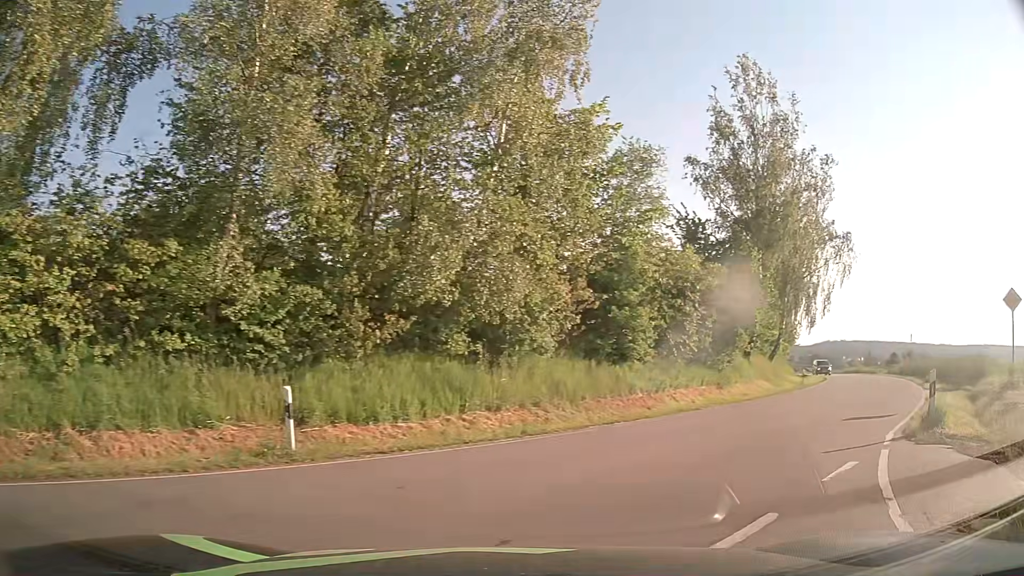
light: Day
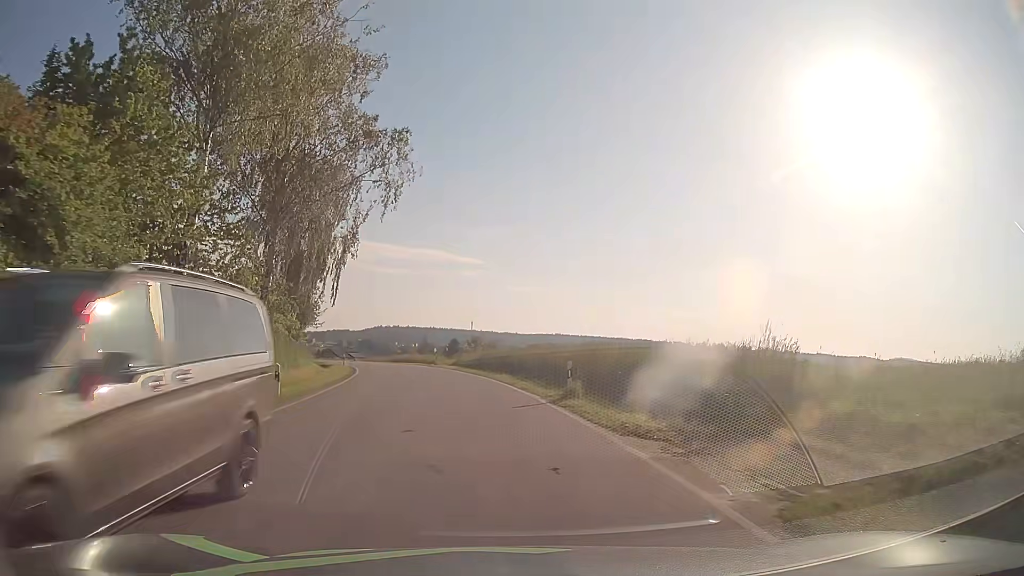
(+10.6, +18.9) m; +41°
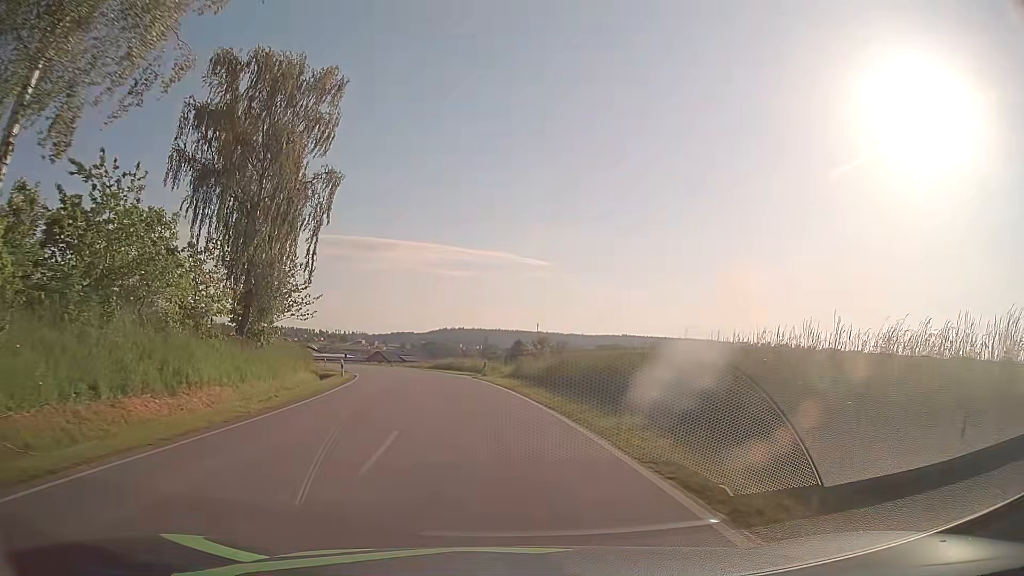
(-0.9, +20.0) m; -6°
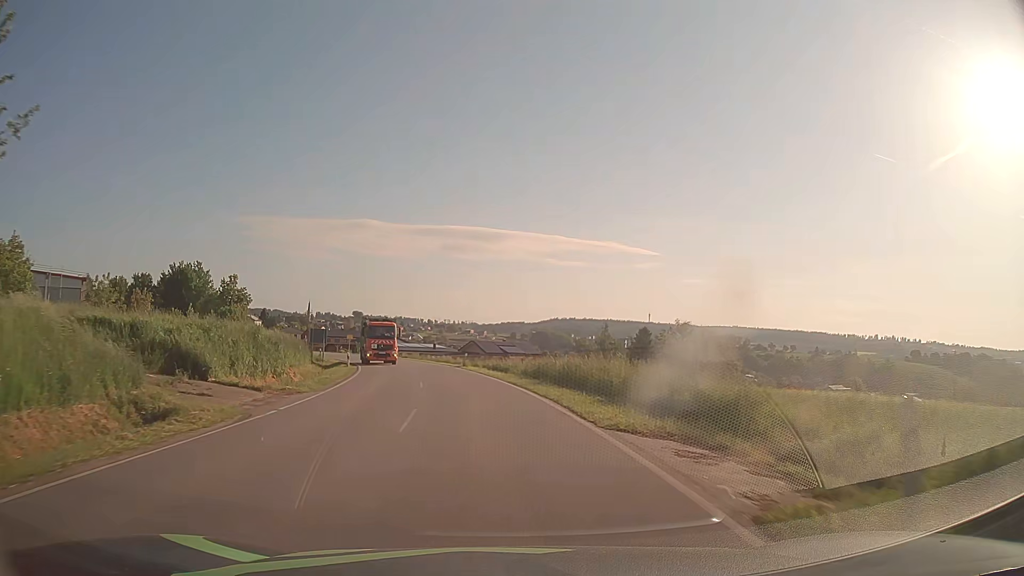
(-2.6, +32.8) m; -9°
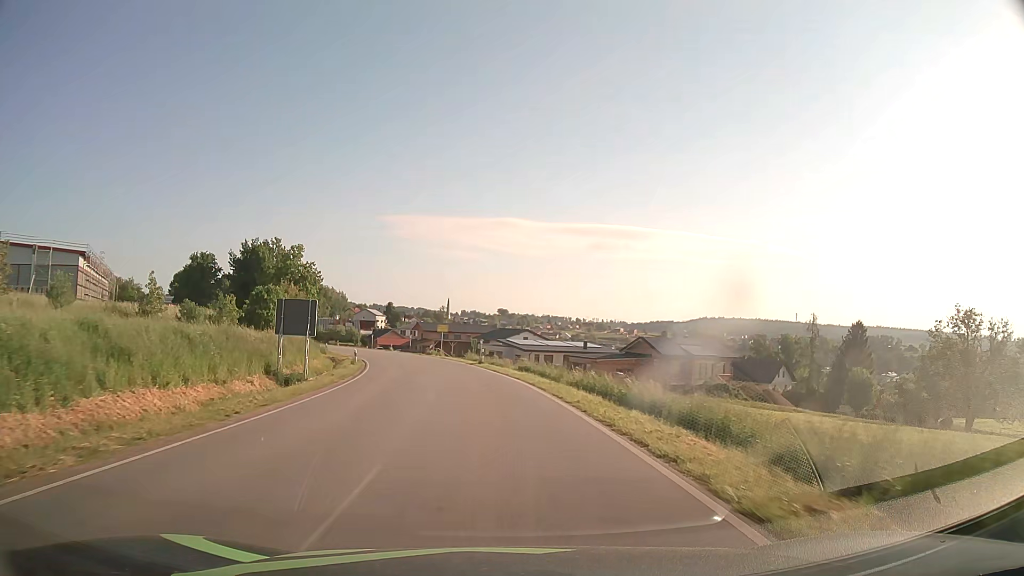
(-4.7, +42.8) m; -13°
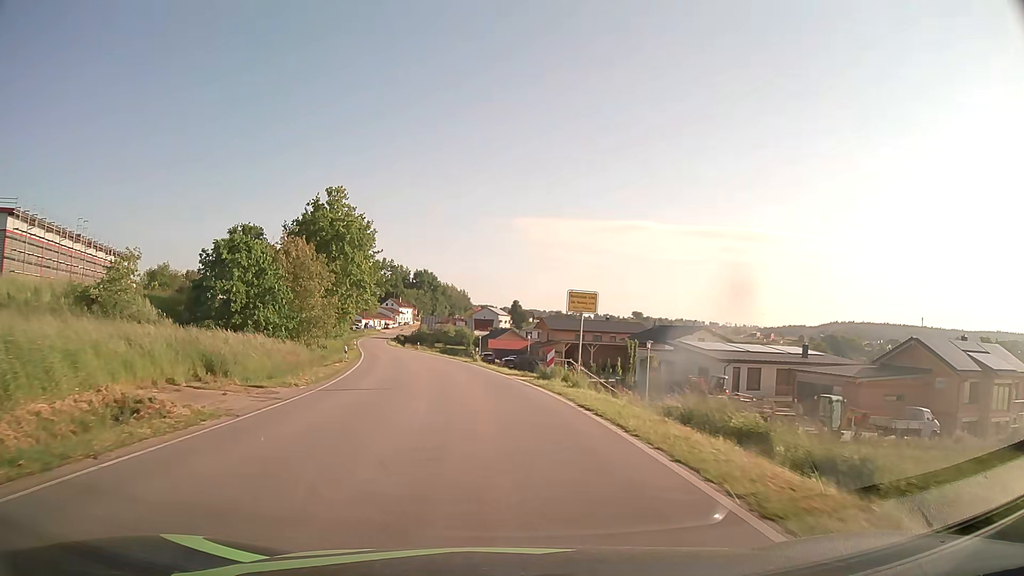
(-3.8, +40.6) m; -11°
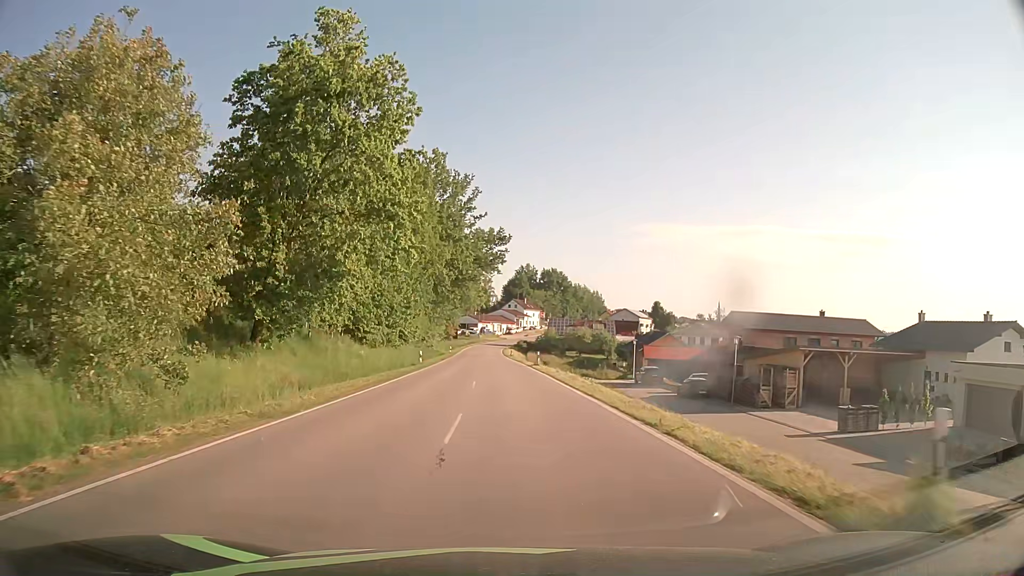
(-3.8, +36.7) m; -11°
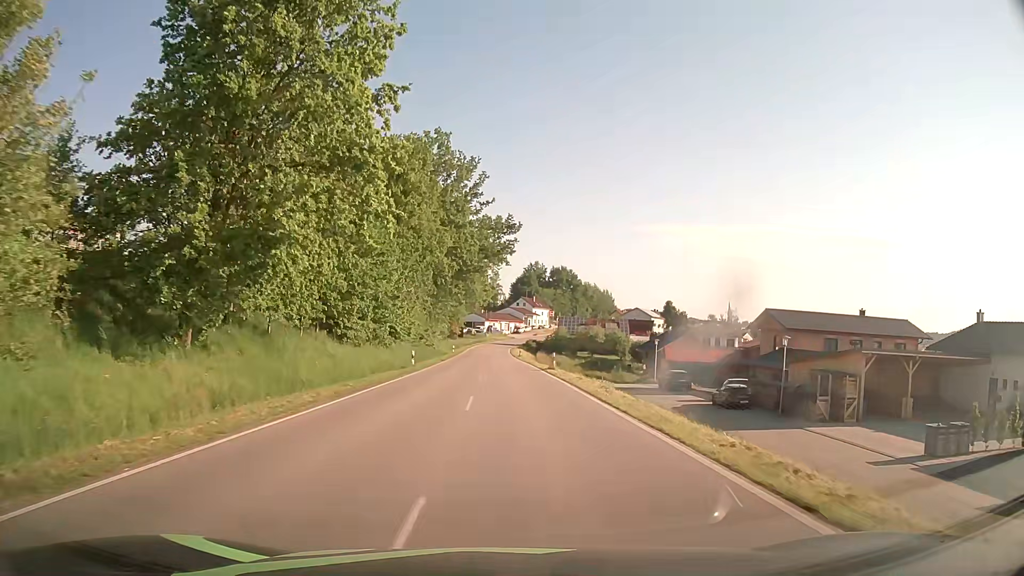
(-0.1, +7.3) m; -1°
(0, +10) (0, +20) (0, +30) (0, +40) (0, +50) (0, +60) (0, +70) (-1, +80) (-1, +90) (-1, +100) m
